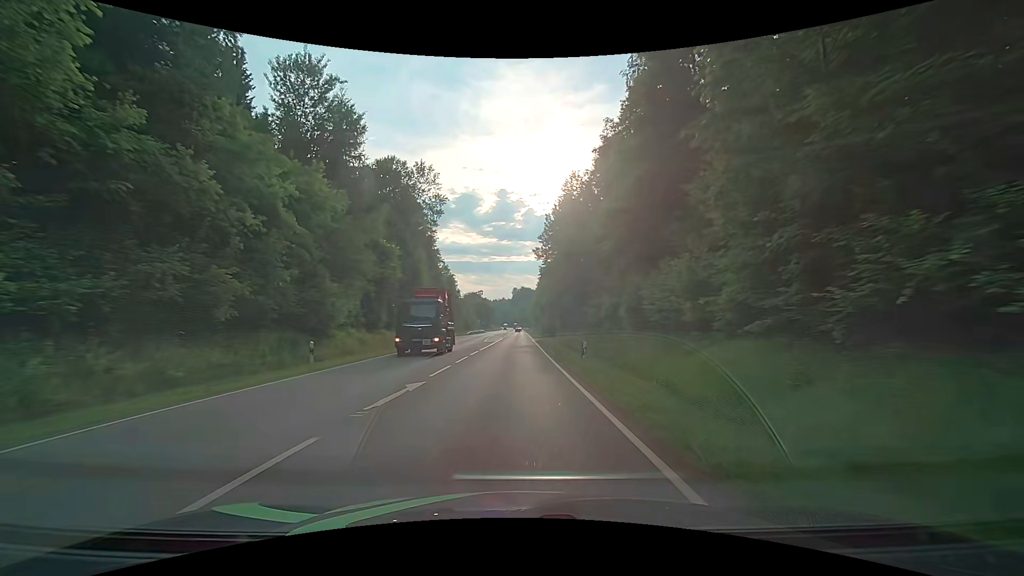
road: secondary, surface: asphalt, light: Day
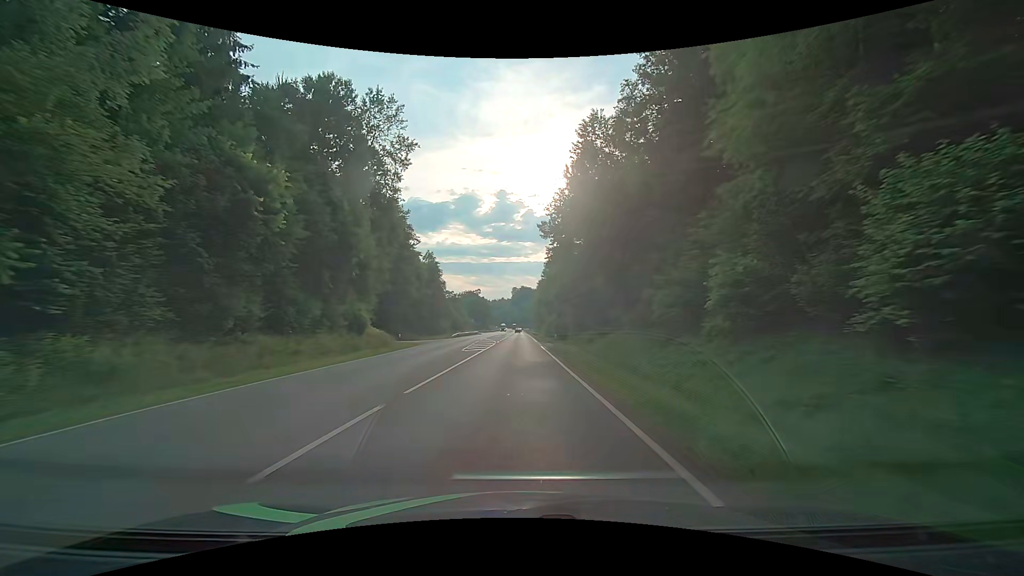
(+0.2, +21.5) m; +1°
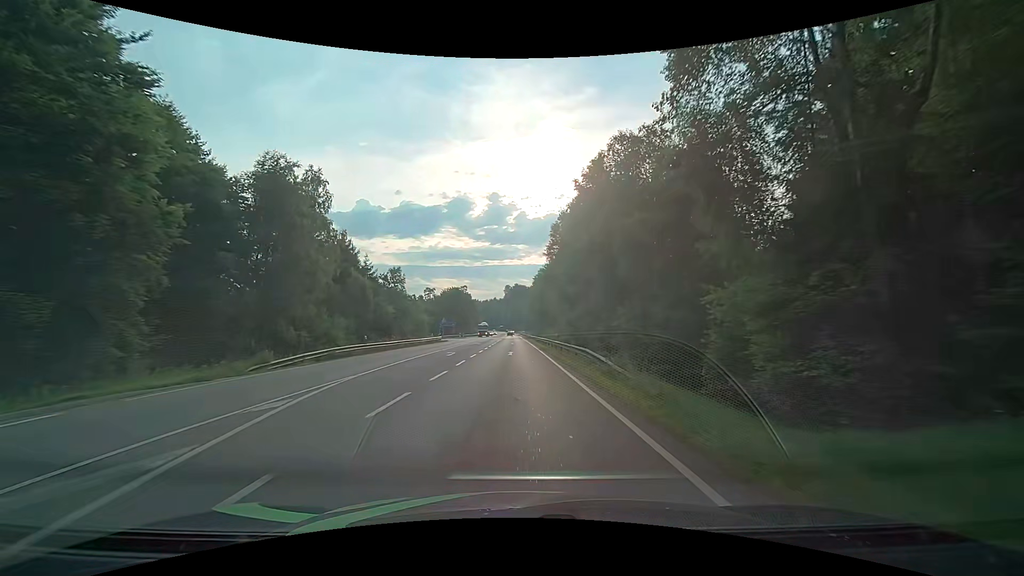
(+0.2, +53.6) m; +1°
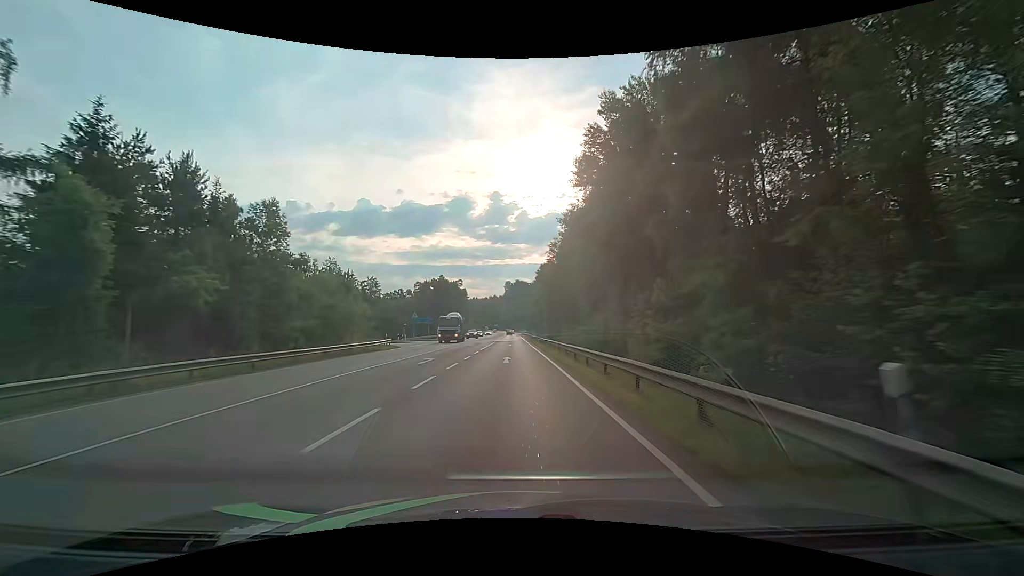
(-0.1, +32.2) m; 0°
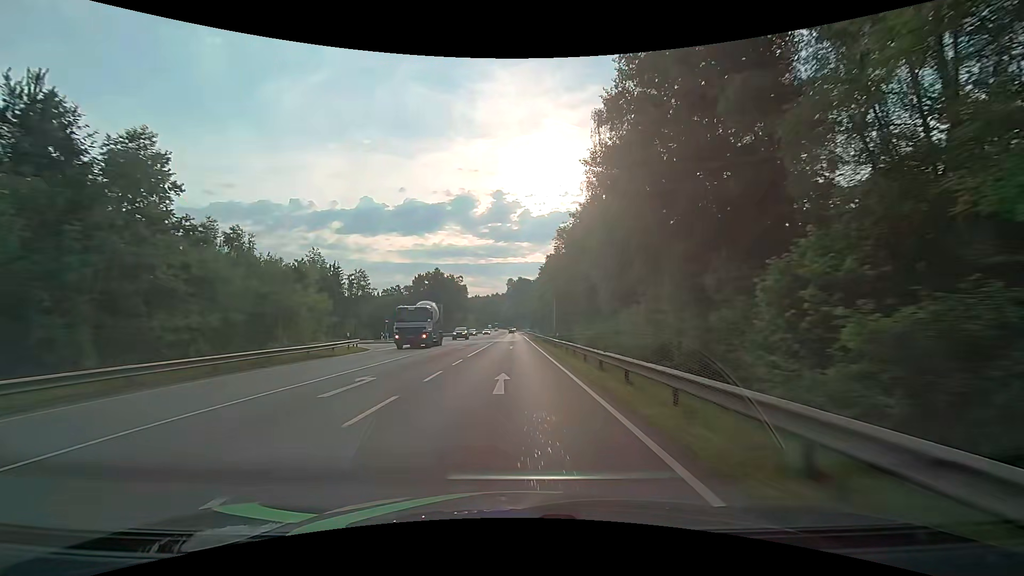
(0.0, +10.7) m; 0°
(0, +10) (0, +20) (0, +30) (0, +40) (0, +50) (0, +60) (0, +70) (0, +80) (0, +90) (0, +100) m
